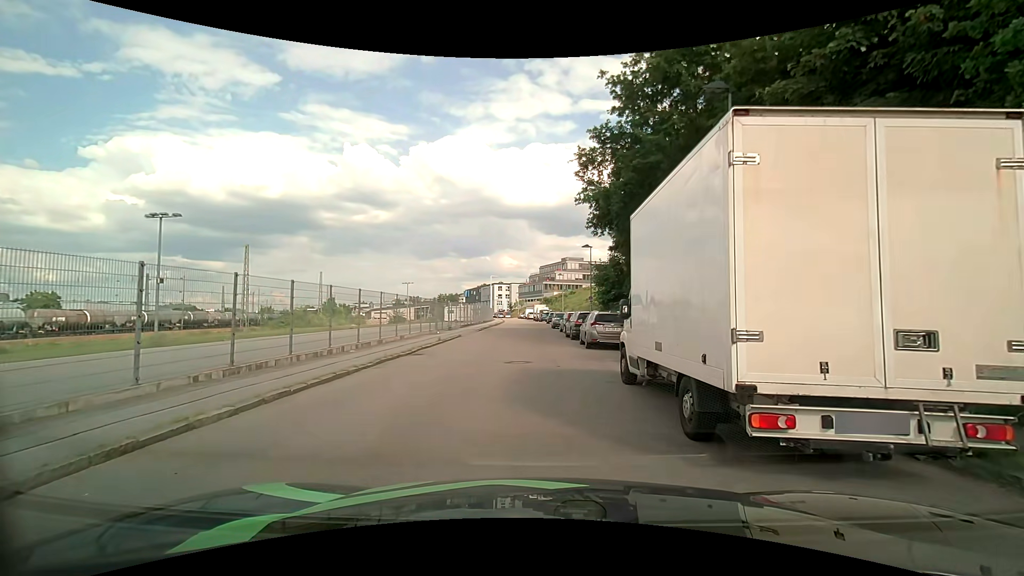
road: residential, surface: asphalt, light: Day
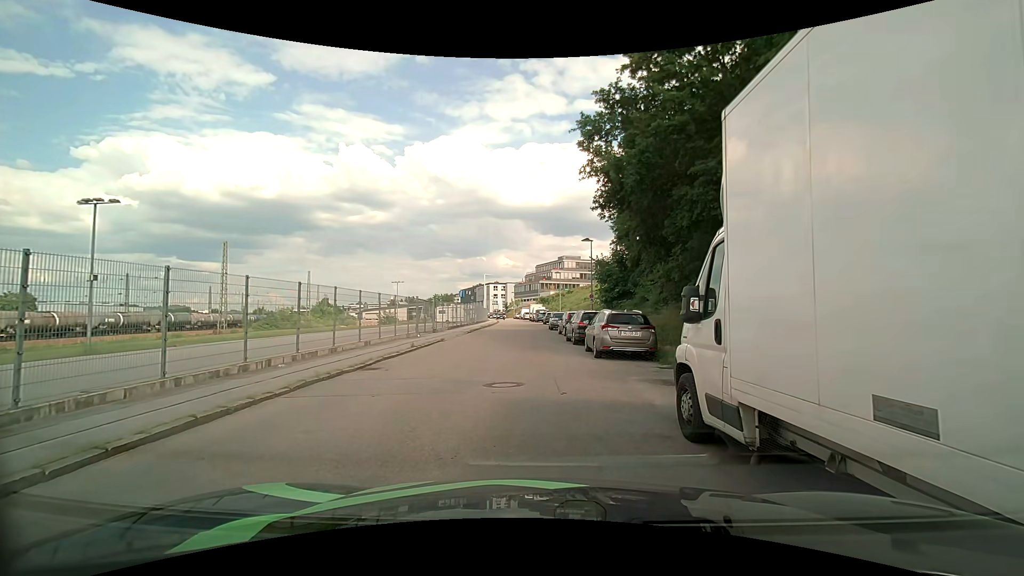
(0.0, +4.2) m; +3°
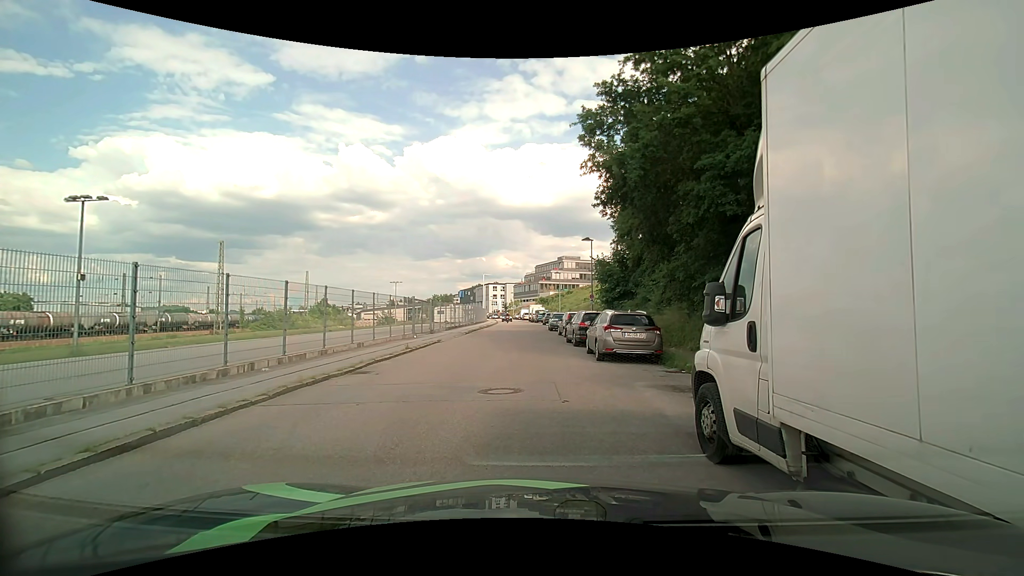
(0.0, +0.7) m; 0°
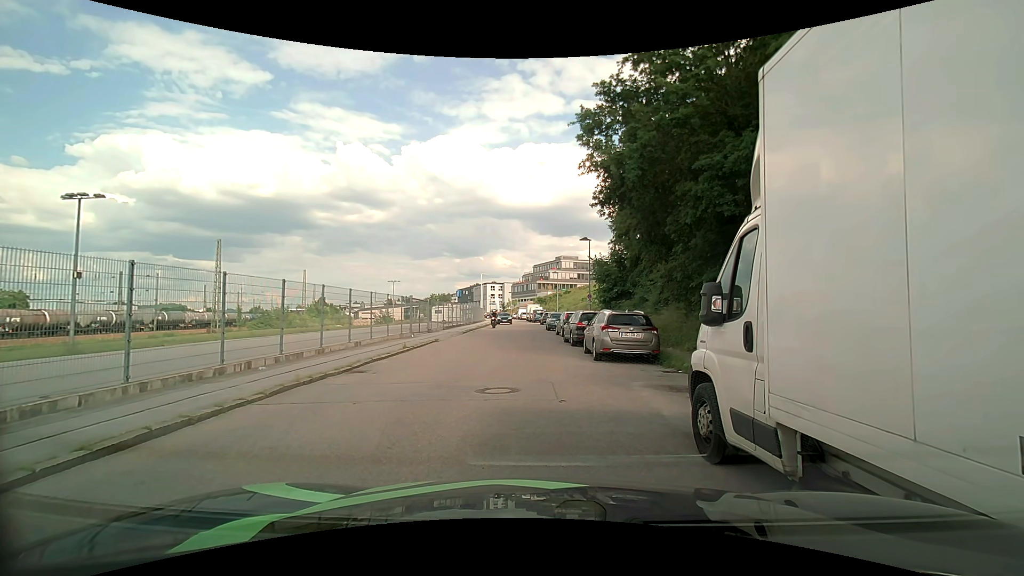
(0.0, 0.0) m; 0°
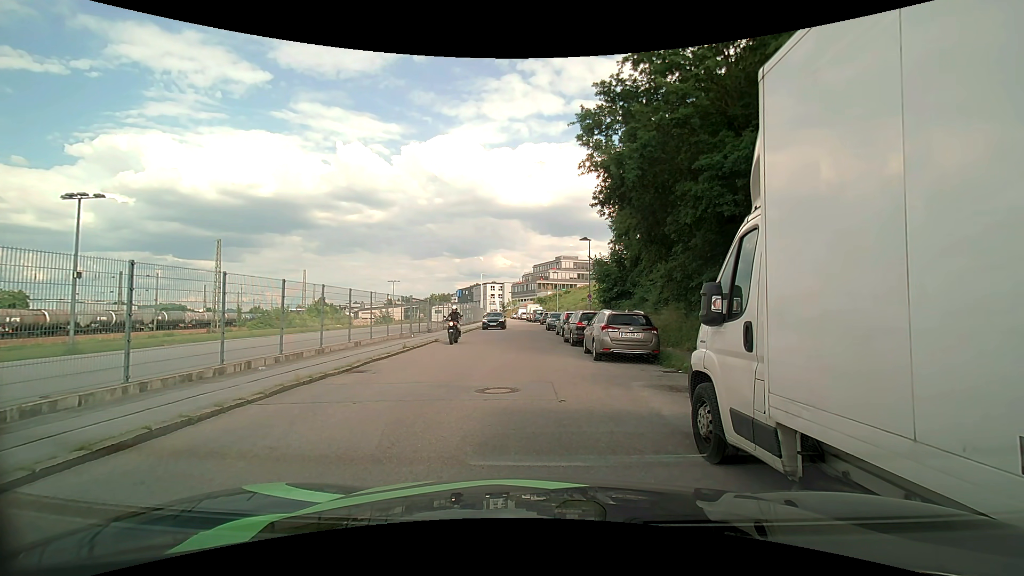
(0.0, 0.0) m; 0°
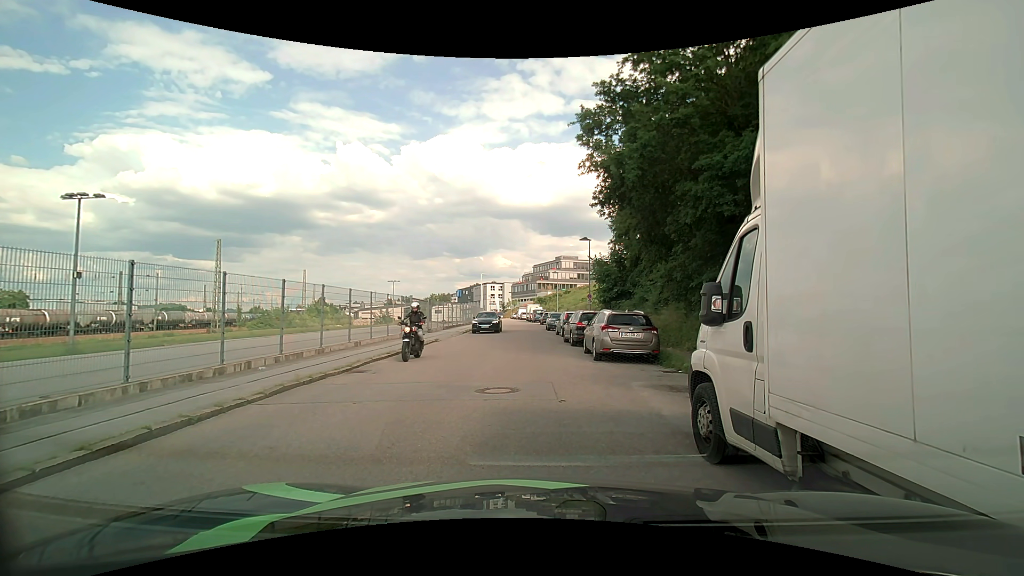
(0.0, 0.0) m; 0°
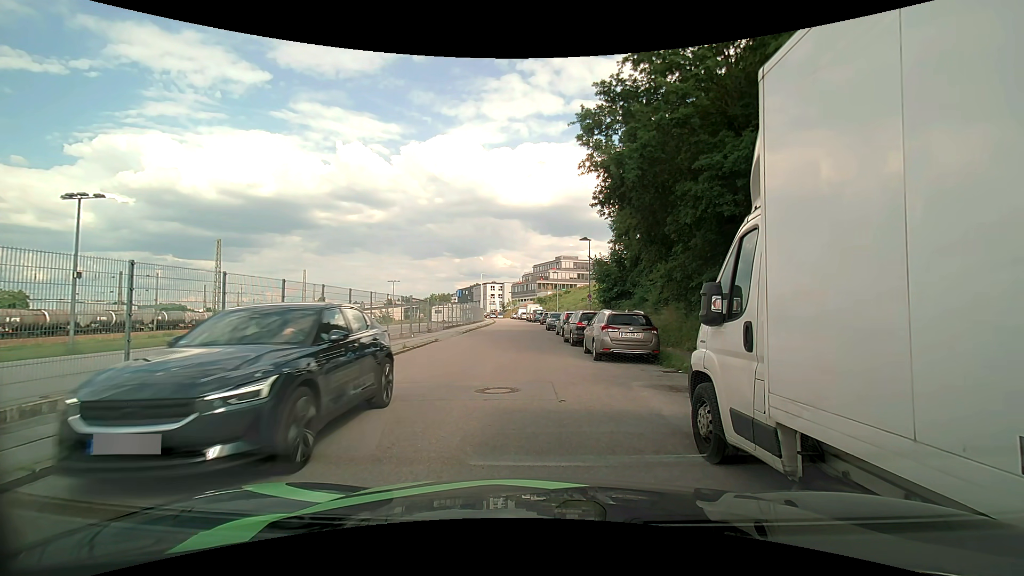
(0.0, 0.0) m; 0°
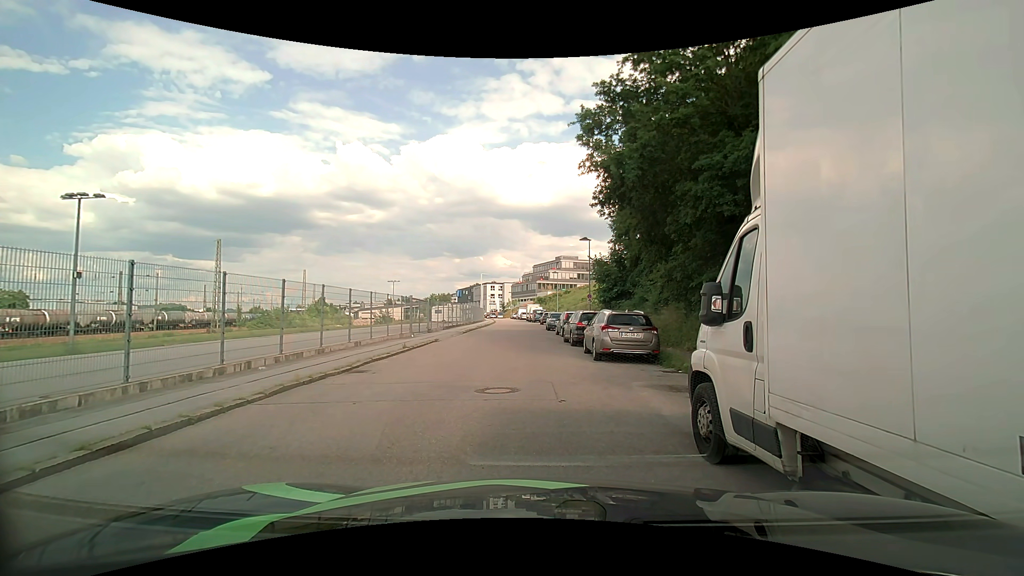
(0.0, 0.0) m; 0°
